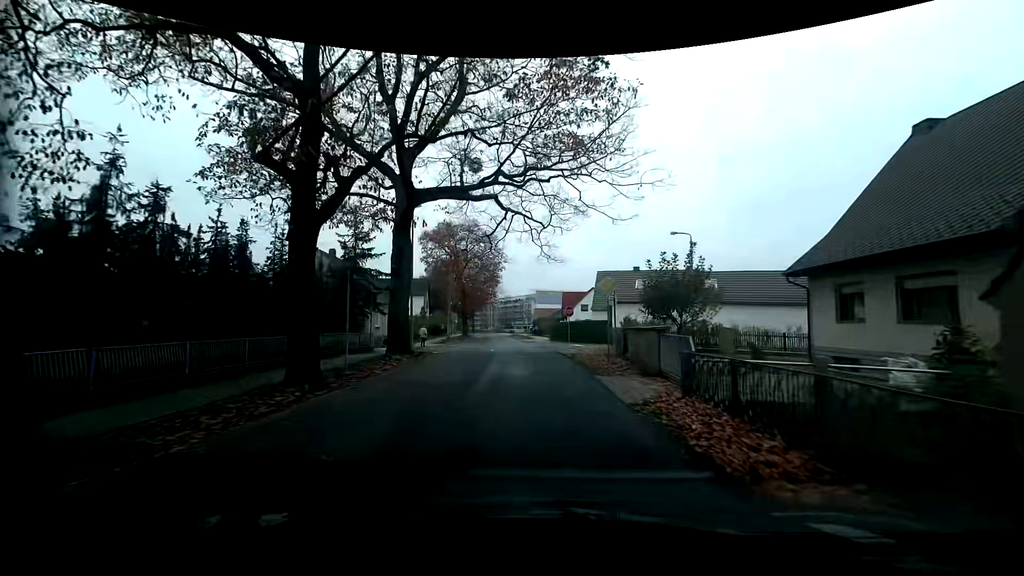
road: tertiary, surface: asphalt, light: Day
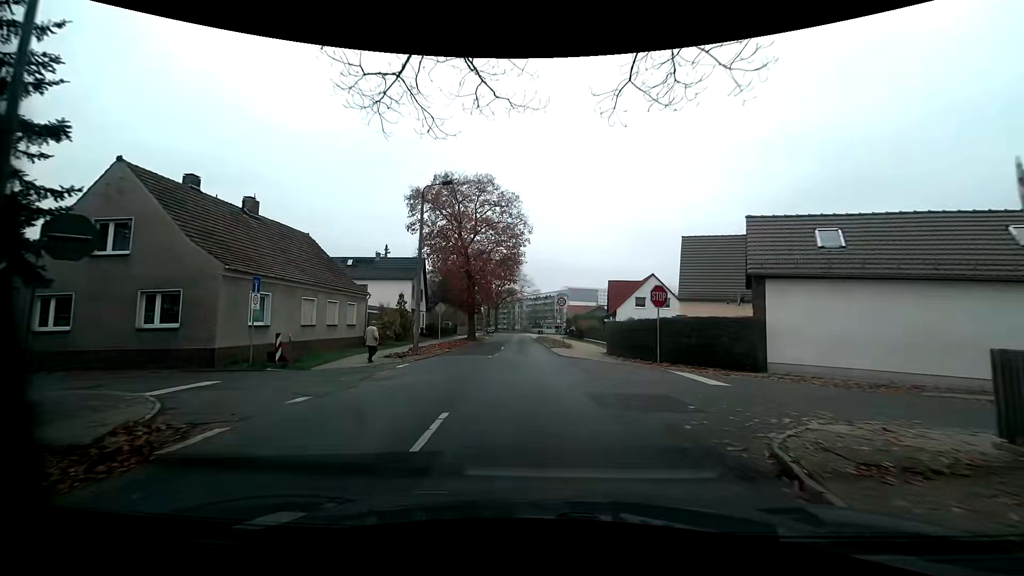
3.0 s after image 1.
(-1.3, +22.2) m; -5°
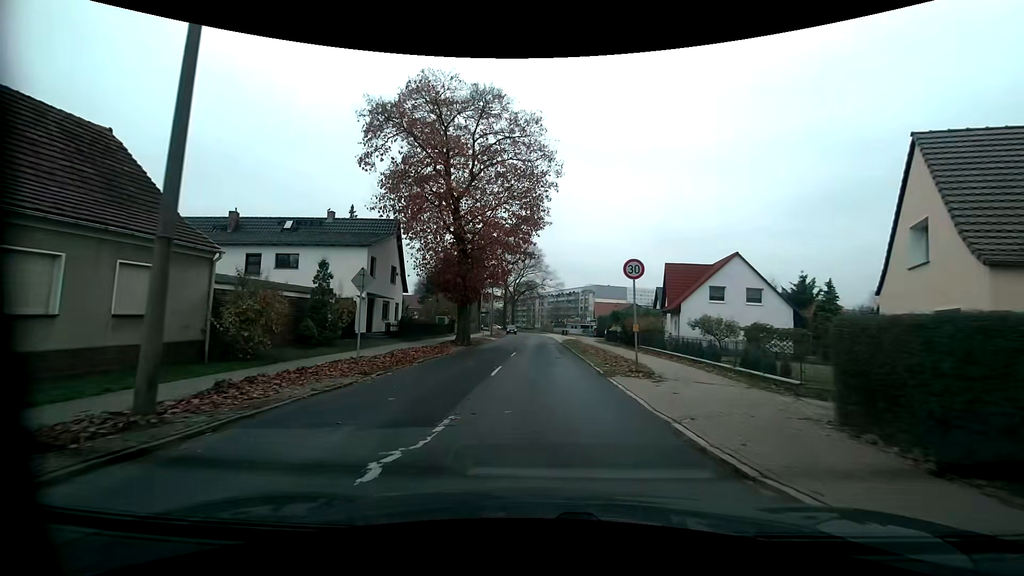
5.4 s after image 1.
(-0.3, +18.6) m; -3°
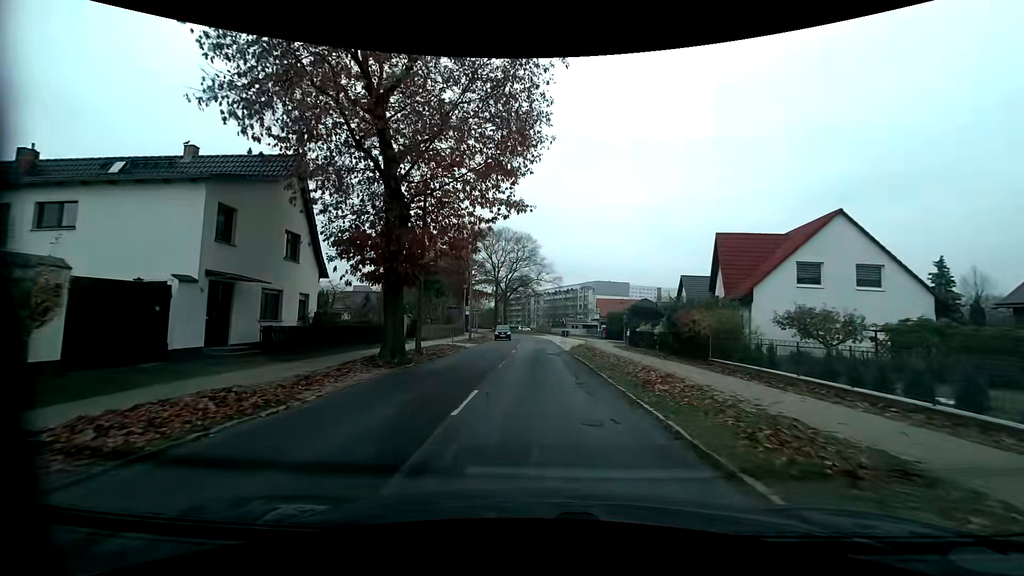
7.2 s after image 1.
(+0.3, +14.8) m; +1°
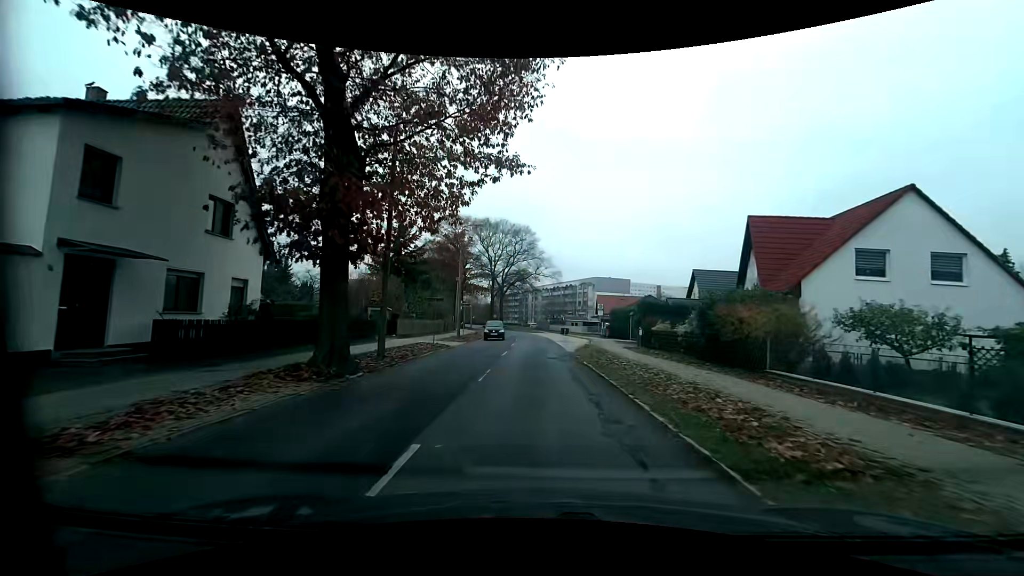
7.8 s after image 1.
(0.0, +5.1) m; 0°
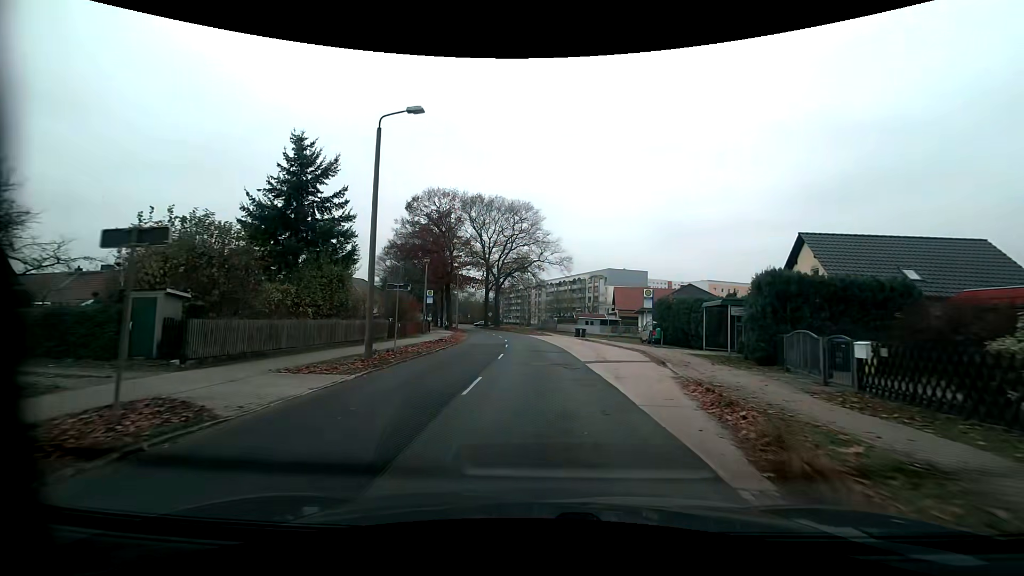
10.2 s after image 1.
(+0.1, +20.3) m; 0°
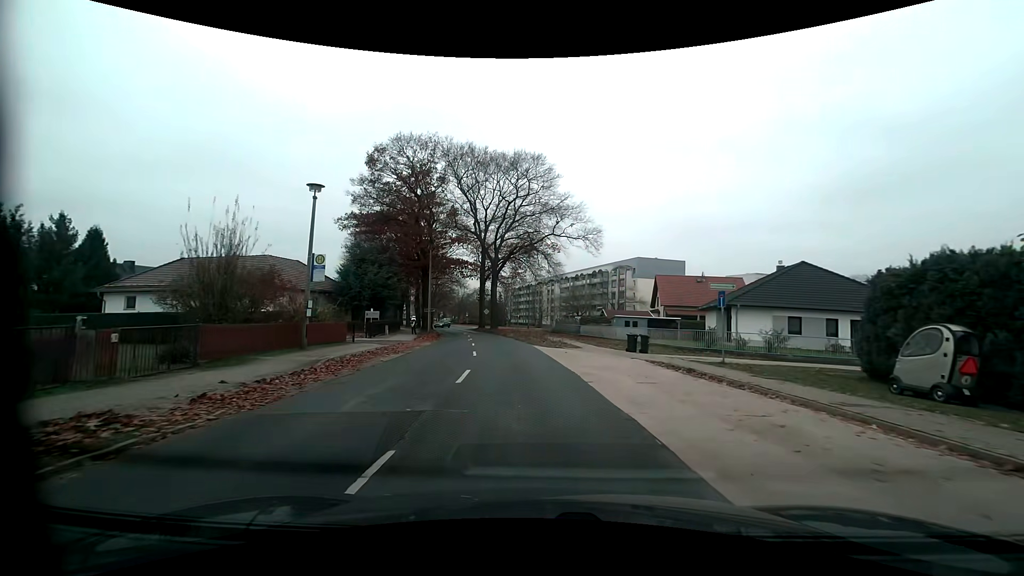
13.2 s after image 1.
(-0.2, +24.7) m; -2°
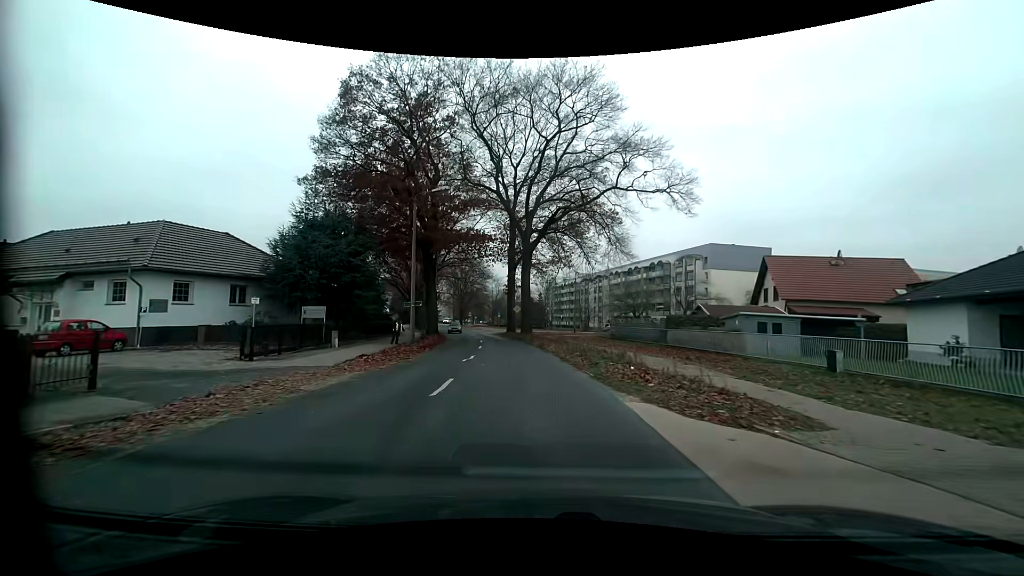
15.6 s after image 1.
(-0.8, +19.9) m; -5°
(0, +10) (-1, +20) (-2, +30) (-3, +40) (-5, +50) (-6, +60) (-8, +69) (-10, +79) (-13, +89) (-15, +99) m
